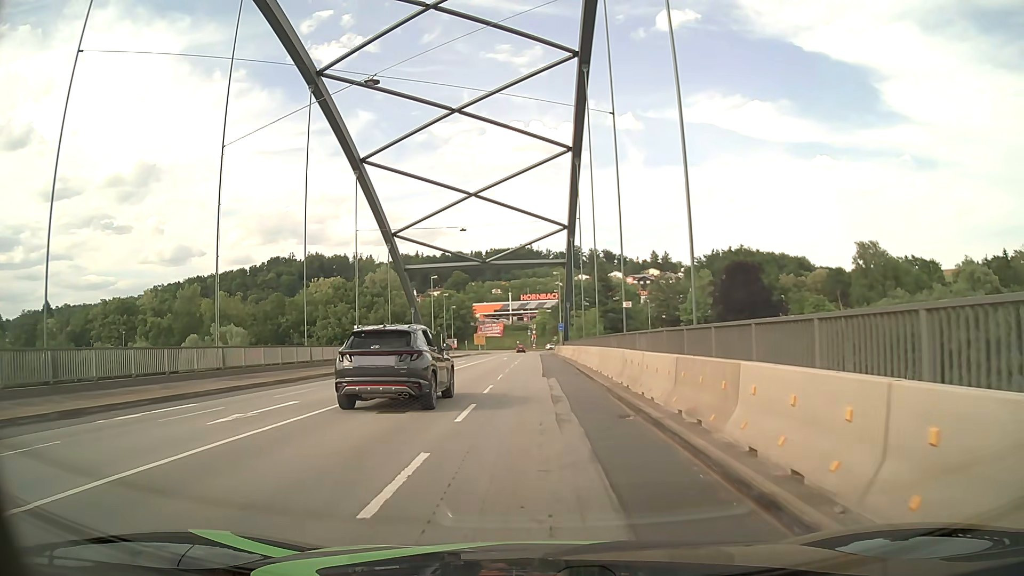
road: primary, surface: asphalt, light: Day
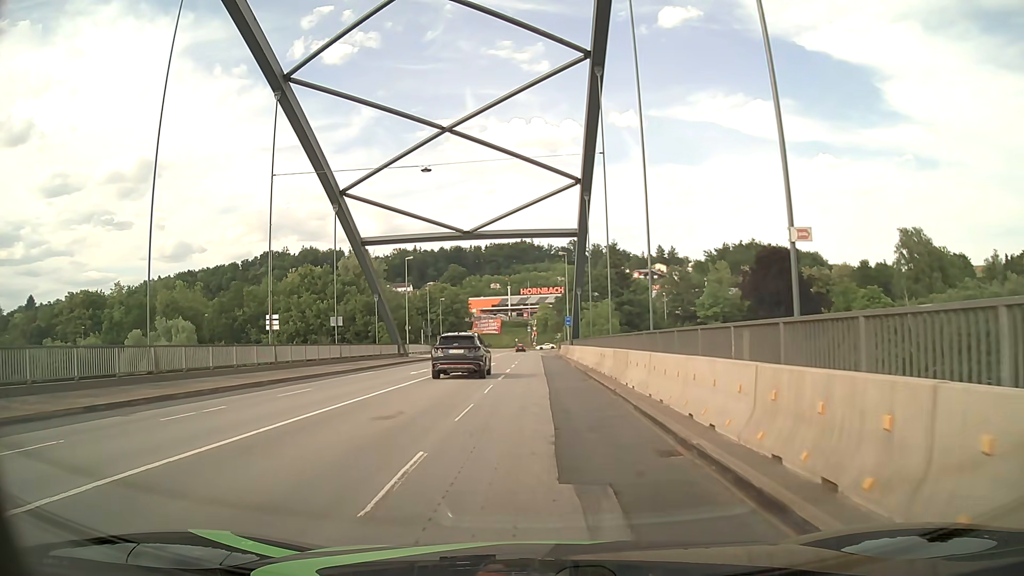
(+0.3, +18.0) m; +1°
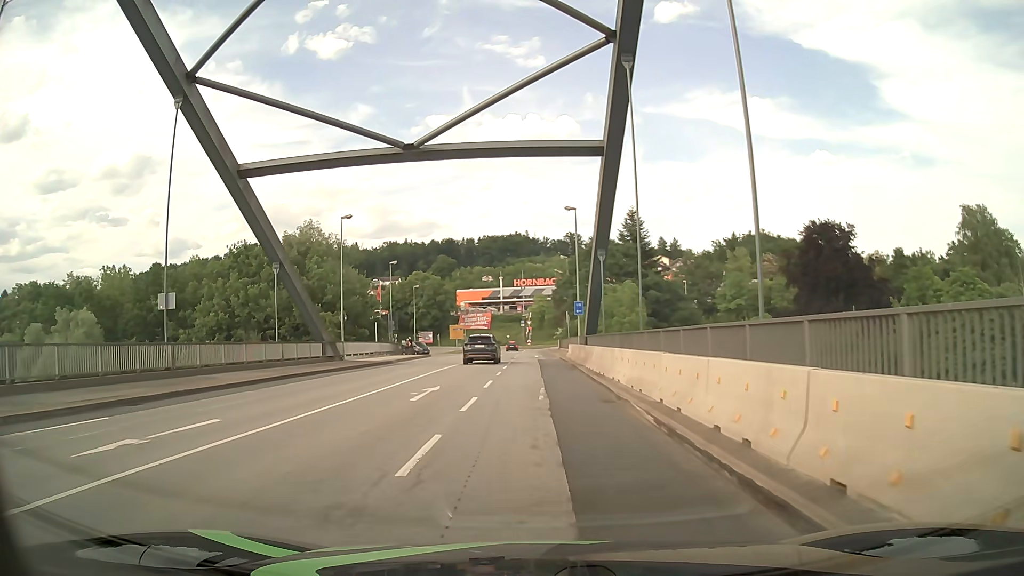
(0.0, +22.6) m; 0°
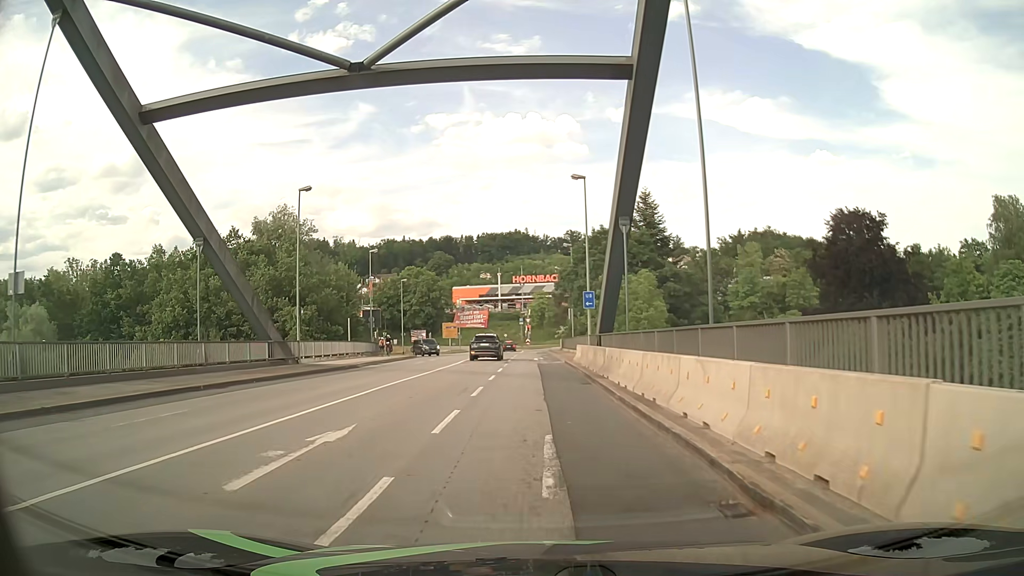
(0.0, +9.1) m; 0°
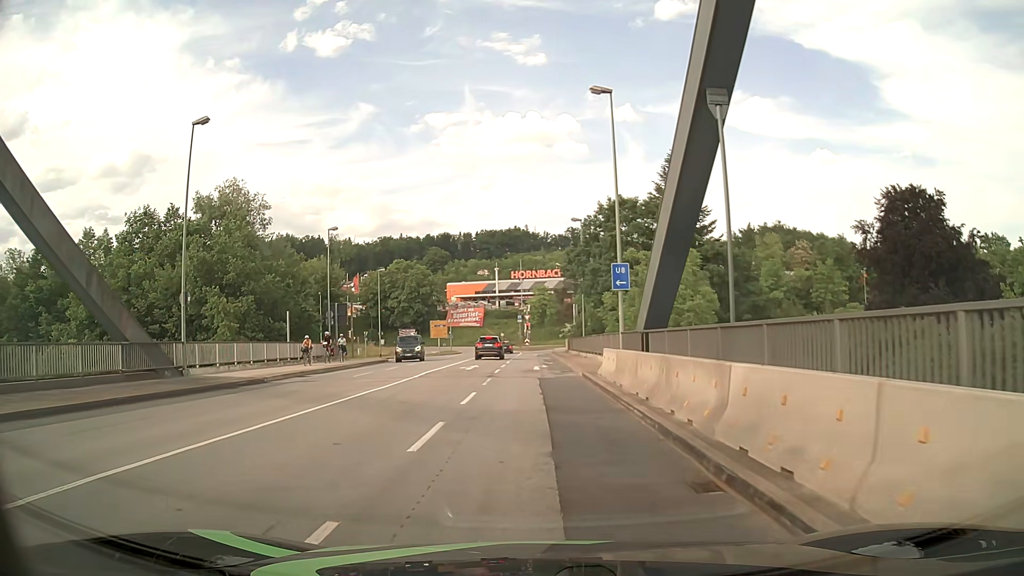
(-0.1, +13.7) m; 0°
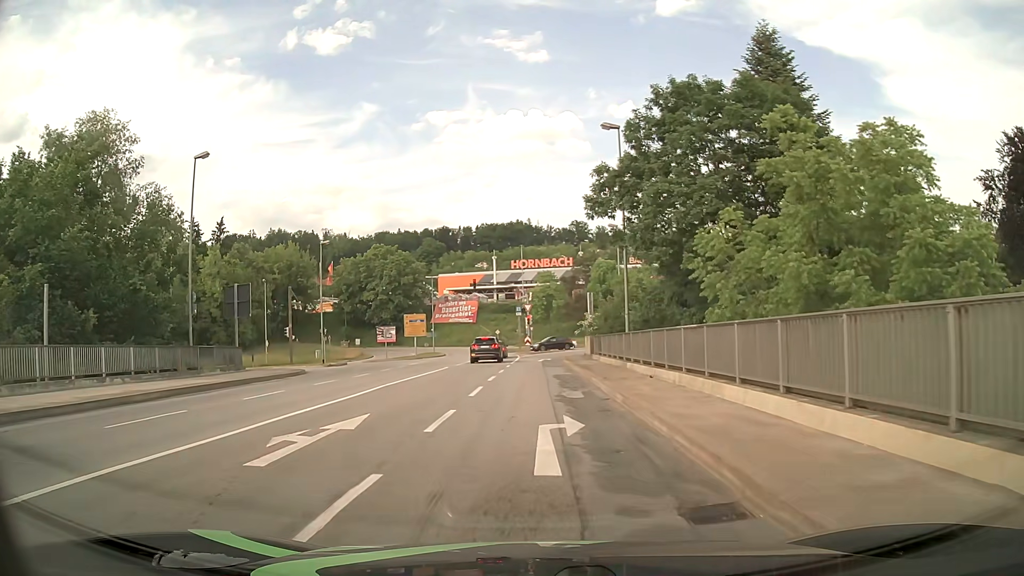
(-0.1, +22.5) m; -1°
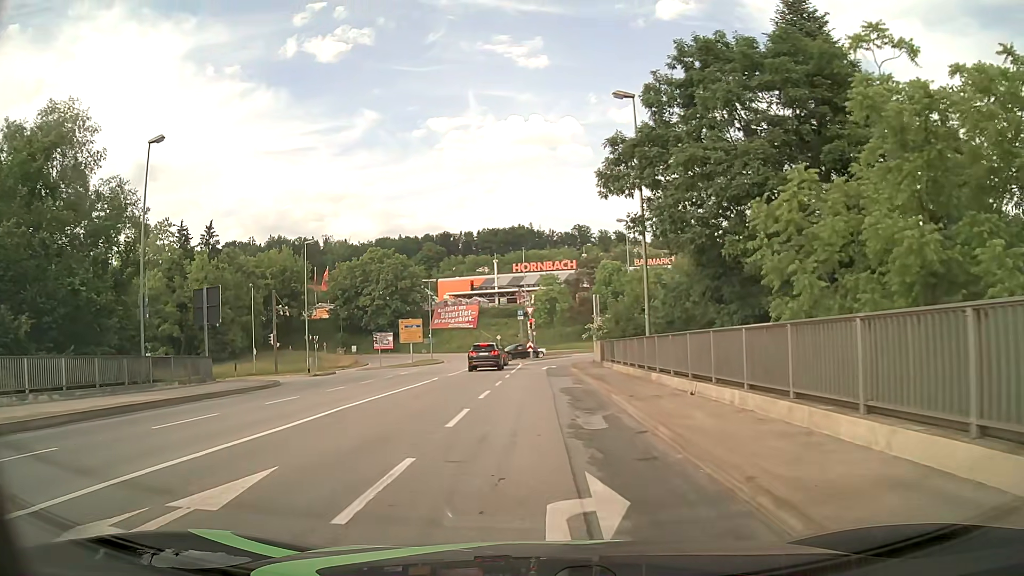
(0.0, +4.5) m; 0°
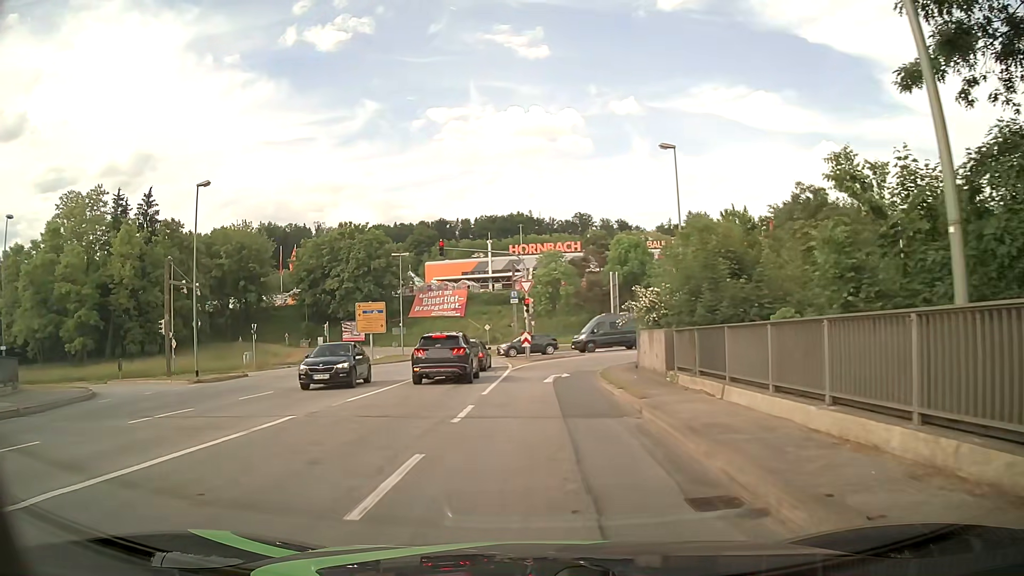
(-0.1, +18.0) m; 0°
(0, +10) (0, +20) (+1, +30) (+6, +38) (+15, +43) (+25, +46) (+35, +48) (+44, +50) (+54, +52) (+64, +55) m
